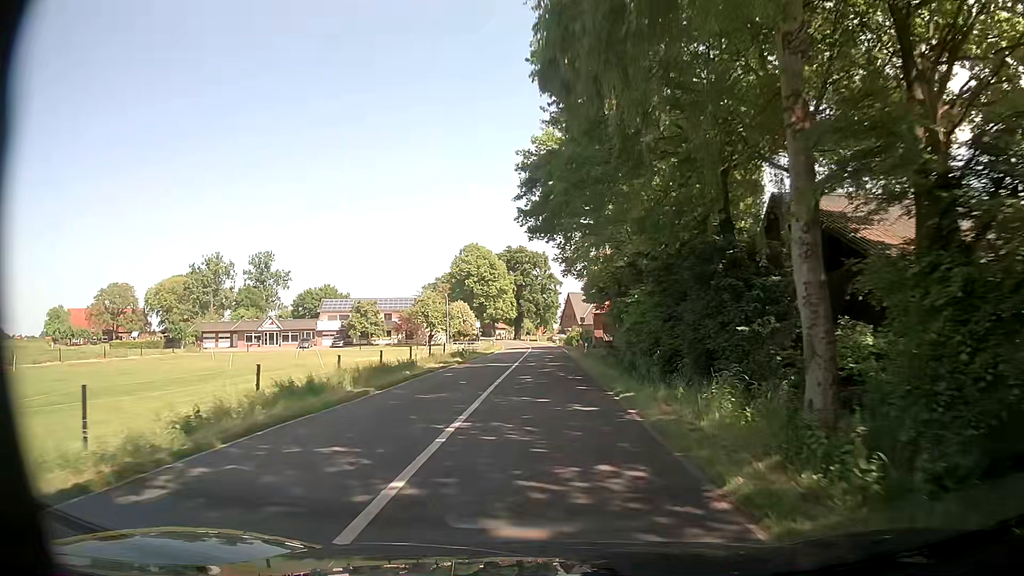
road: secondary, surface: asphalt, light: Day
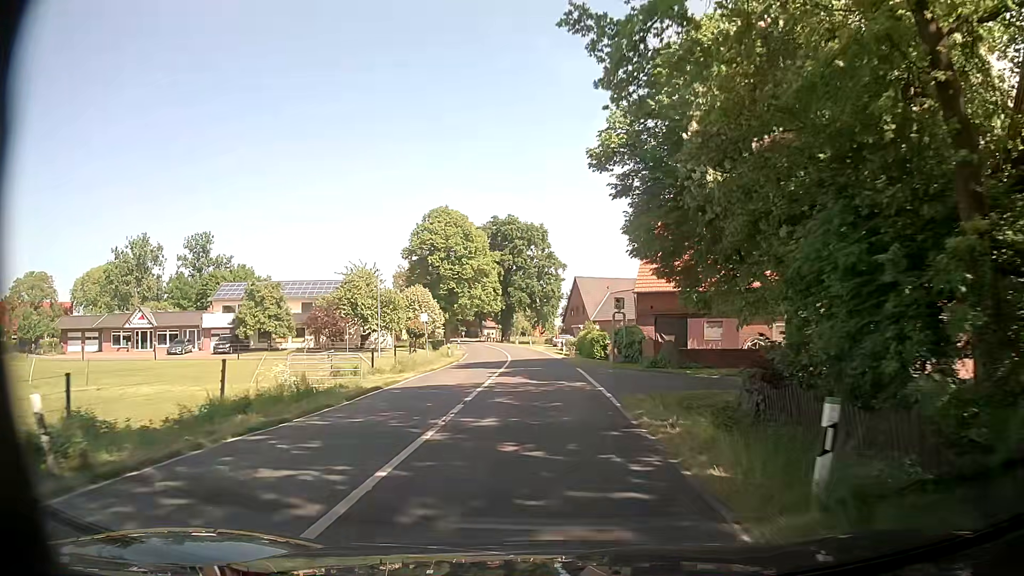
(+0.1, +38.0) m; 0°
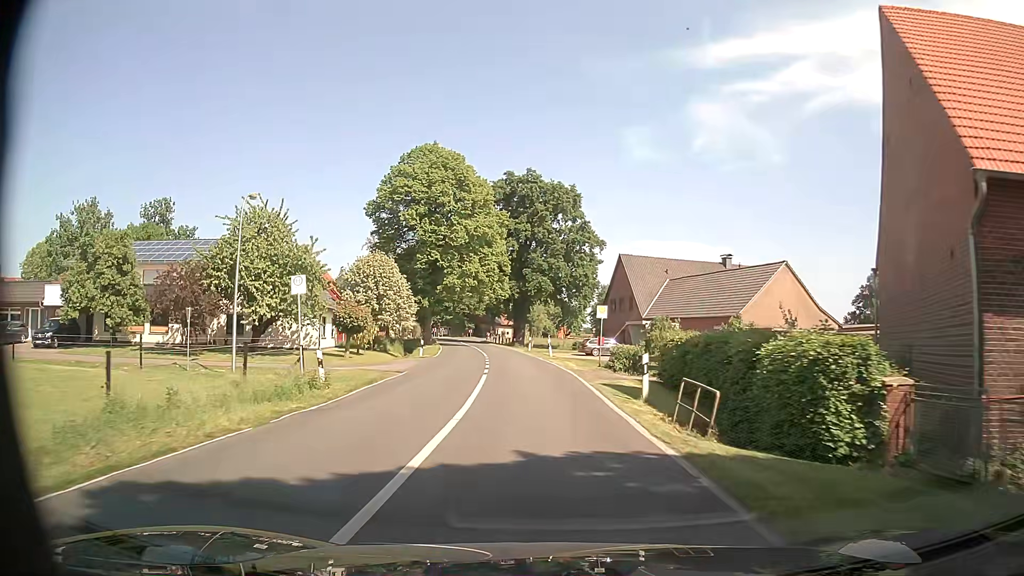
(-0.4, +30.4) m; -2°
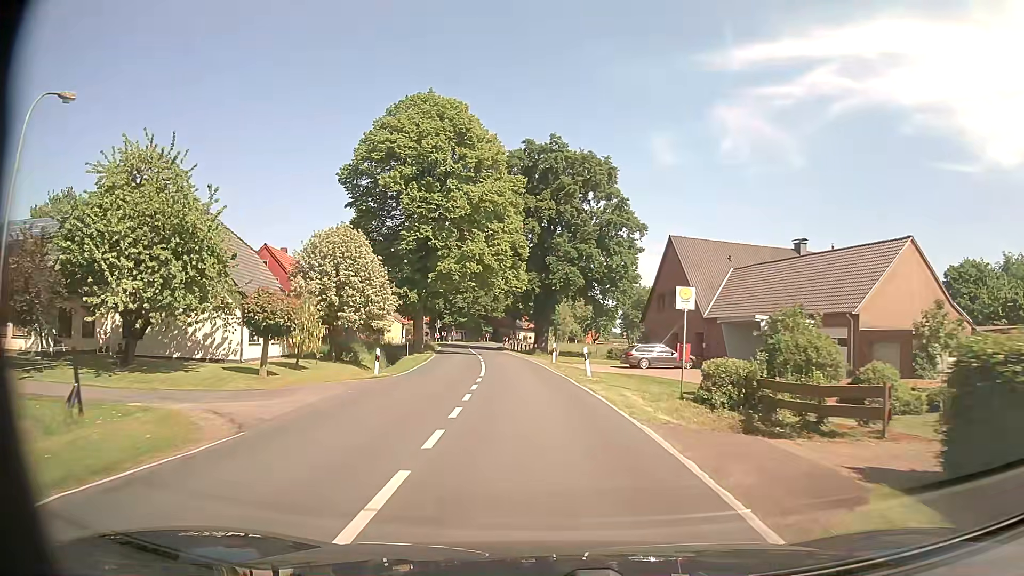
(-0.3, +15.2) m; -2°
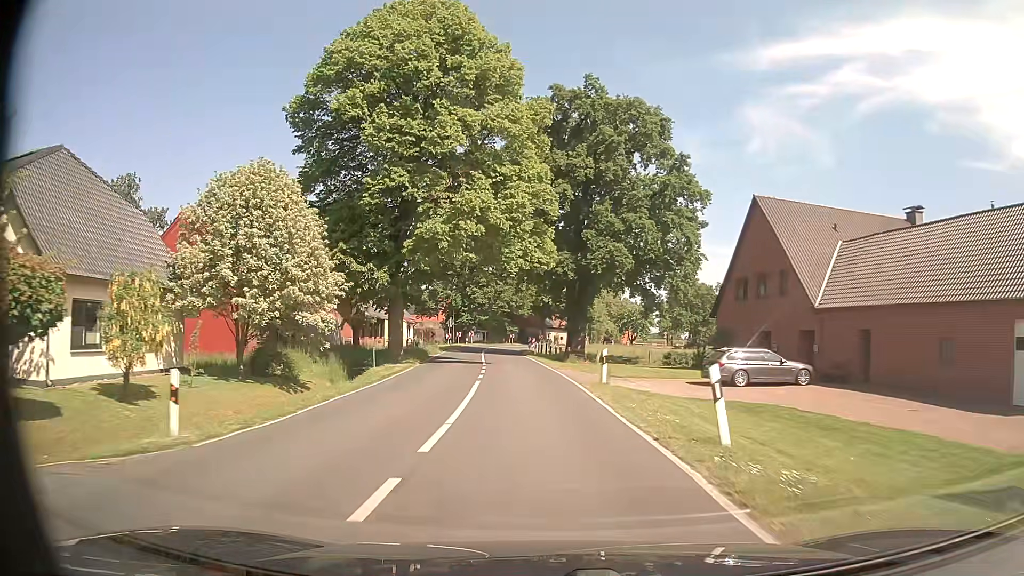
(-0.3, +15.2) m; -3°
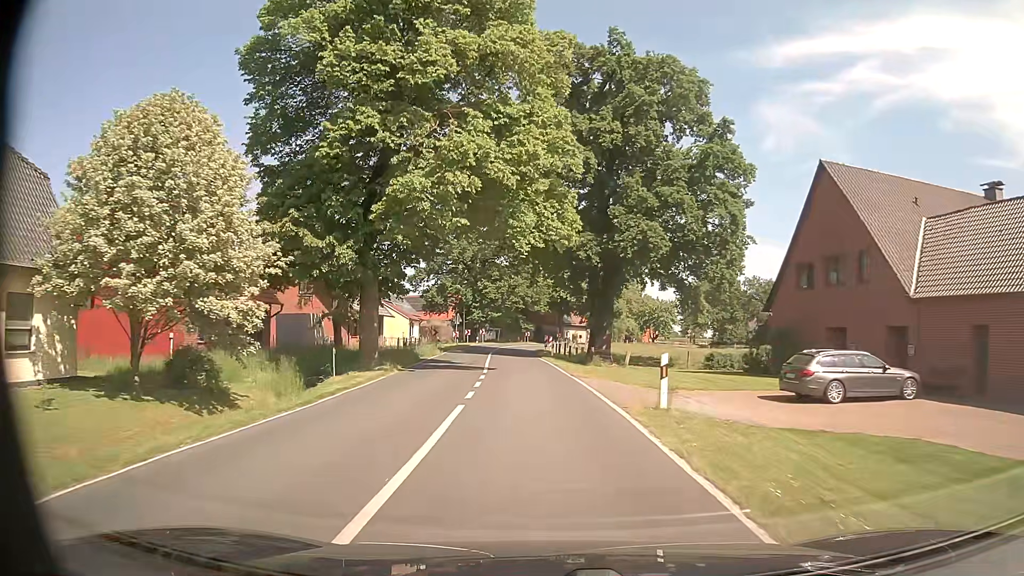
(-0.1, +7.6) m; -1°
